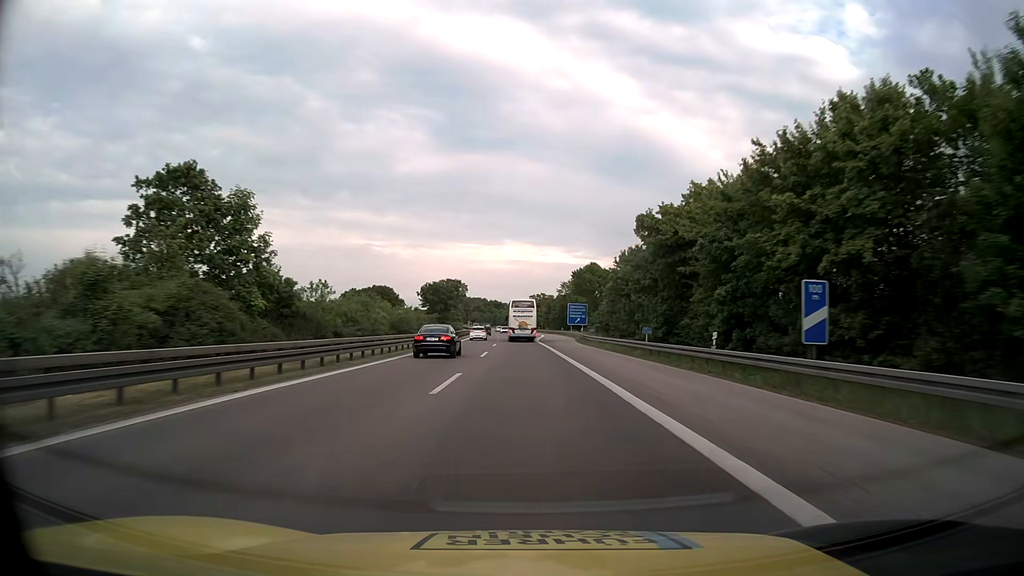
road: motorway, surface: asphalt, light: Day
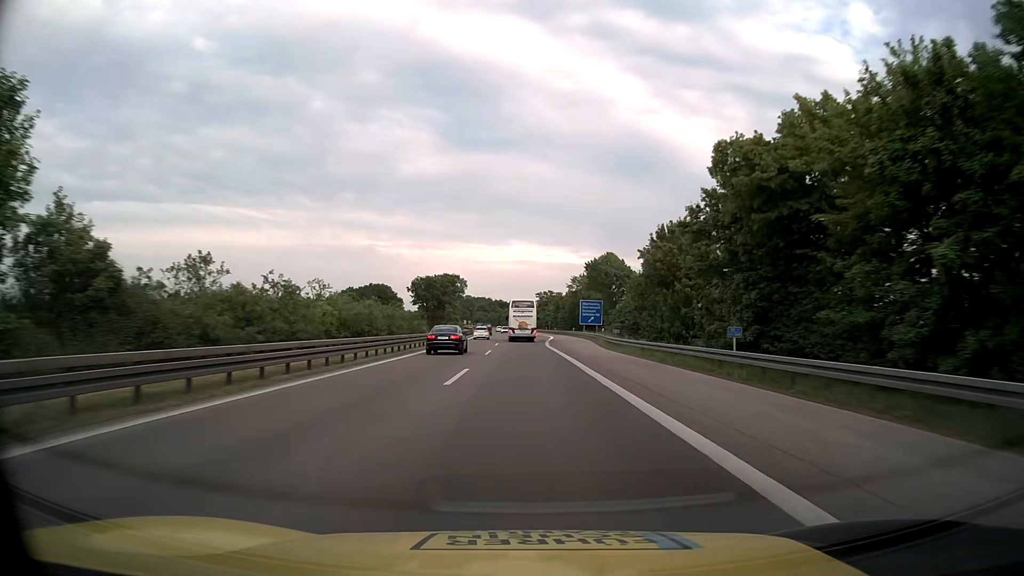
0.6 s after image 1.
(-0.1, +15.6) m; -1°
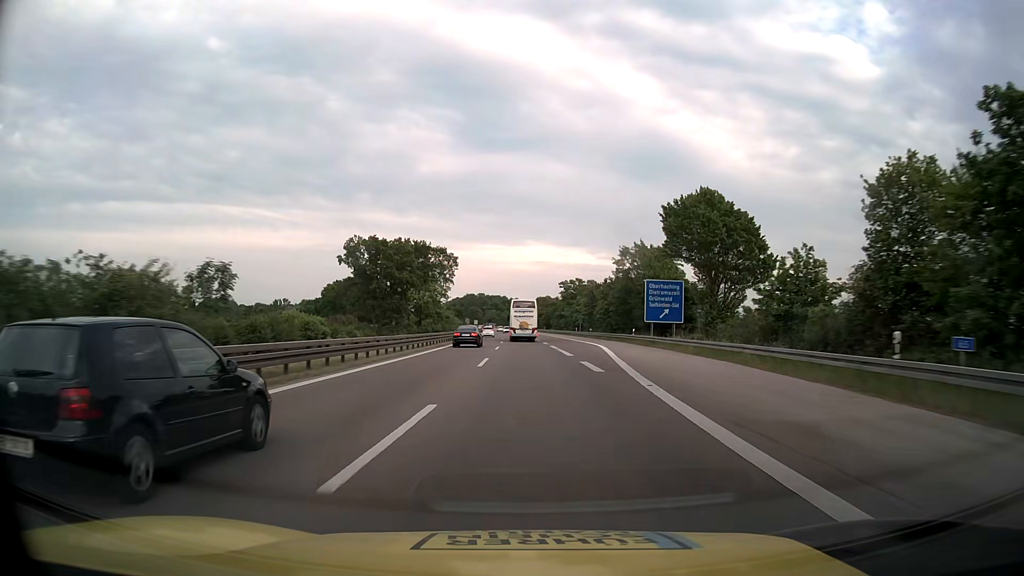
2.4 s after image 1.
(-0.5, +47.1) m; -1°
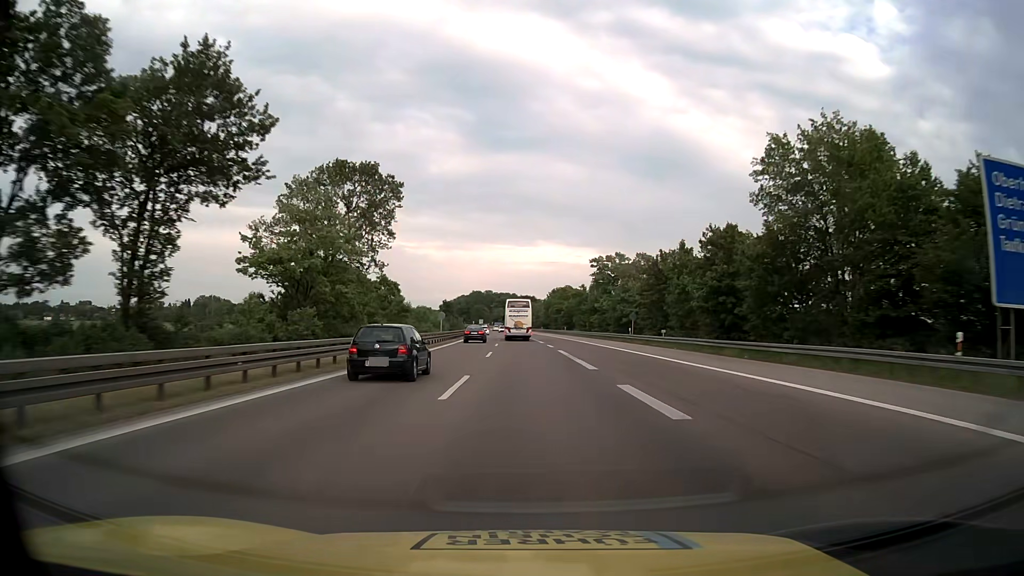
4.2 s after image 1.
(-0.5, +47.3) m; -1°
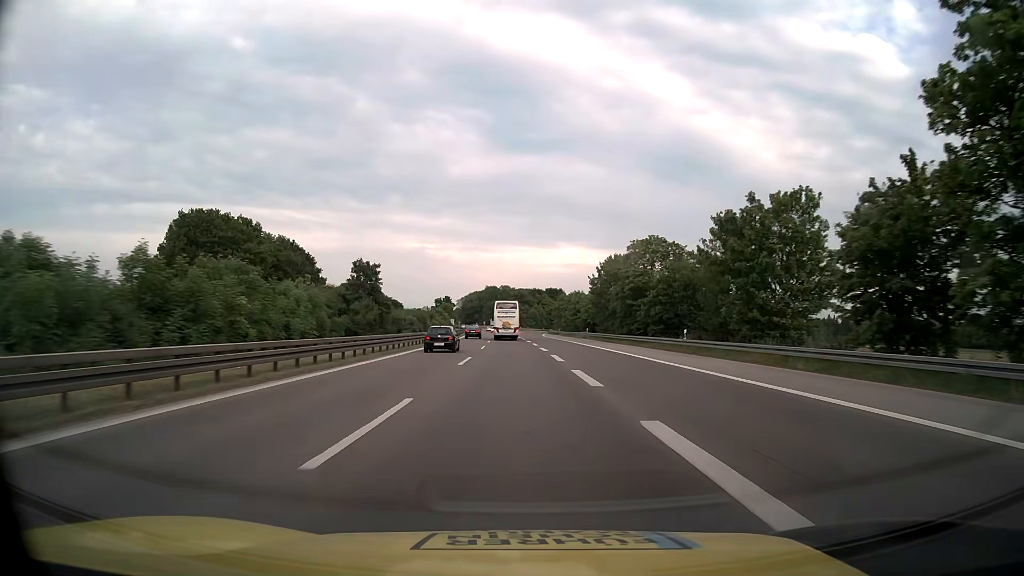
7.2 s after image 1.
(-1.1, +78.9) m; -2°
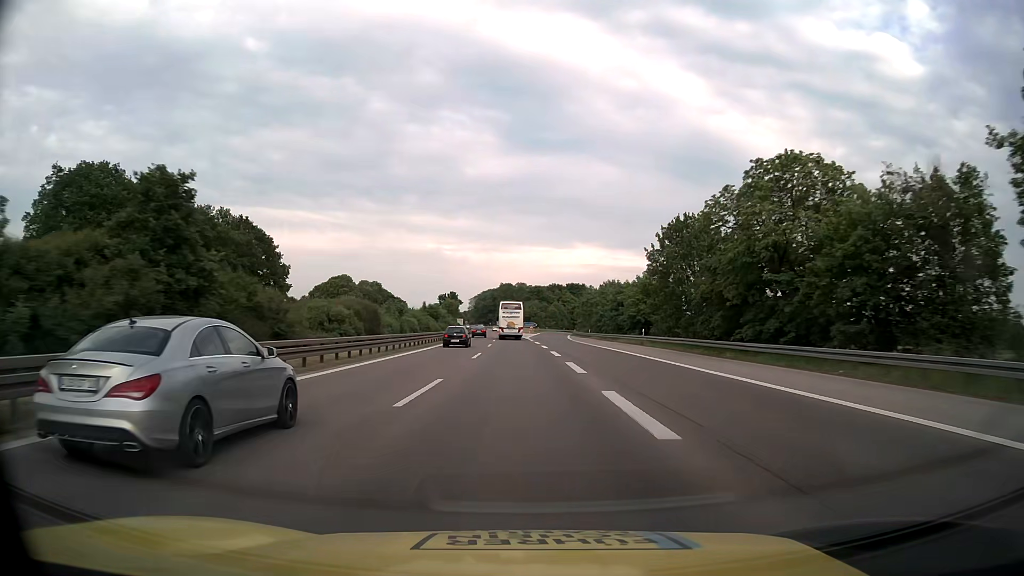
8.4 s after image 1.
(-0.3, +31.6) m; -1°
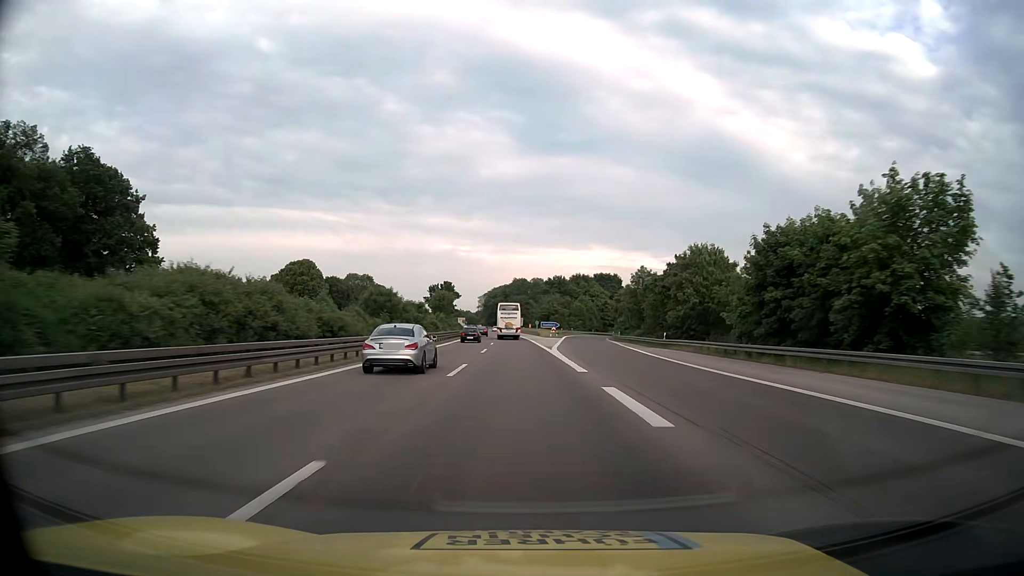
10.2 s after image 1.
(-0.7, +47.4) m; -1°
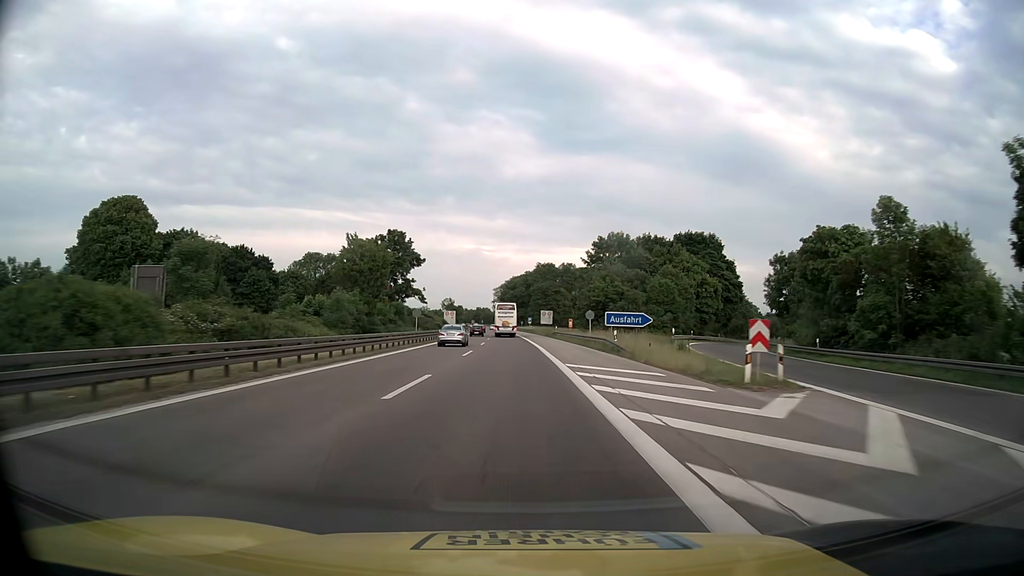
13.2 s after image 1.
(-1.1, +78.9) m; -2°
(0, +10) (0, +20) (0, +30) (-1, +40) (-1, +50) (-1, +60) (-2, +70) (-2, +80) (-3, +90) (-3, +100) m
